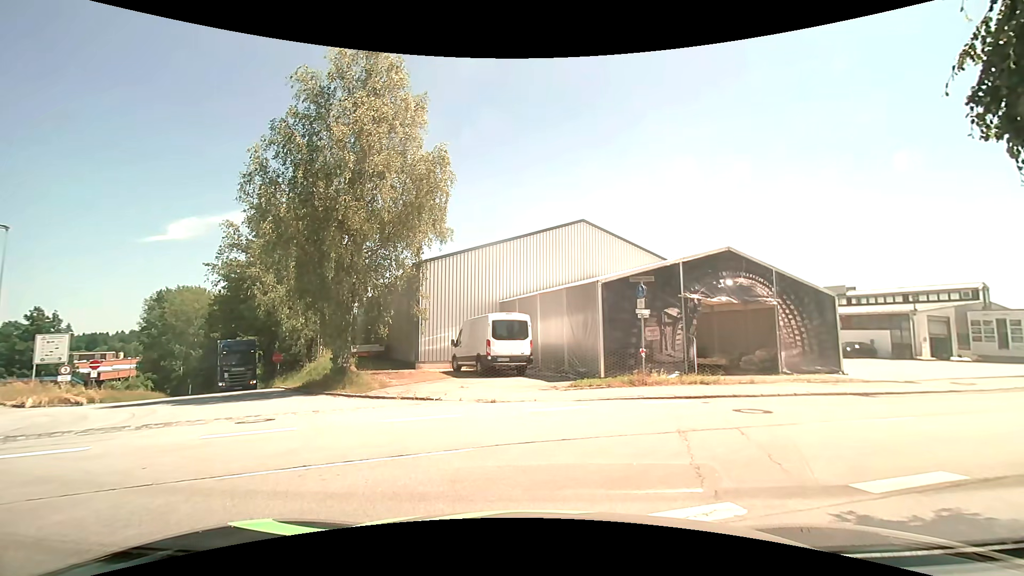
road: residential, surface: asphalt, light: Day
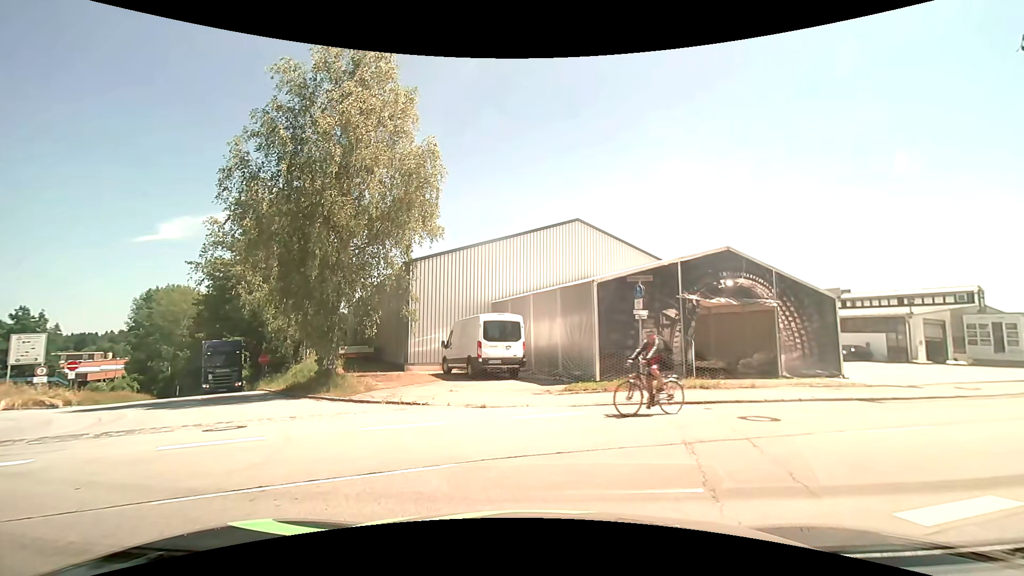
(0.0, +0.7) m; 0°
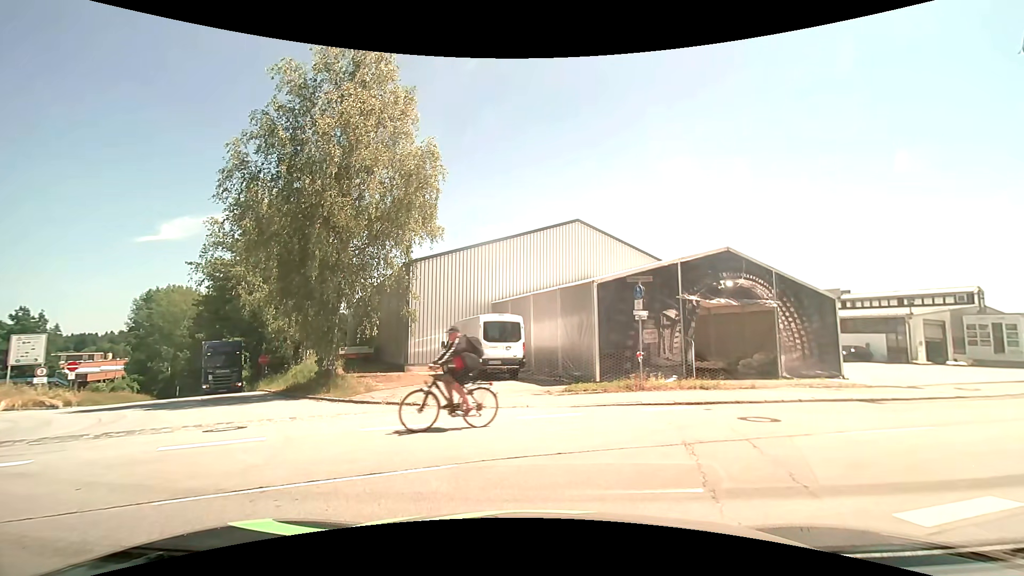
(0.0, 0.0) m; 0°
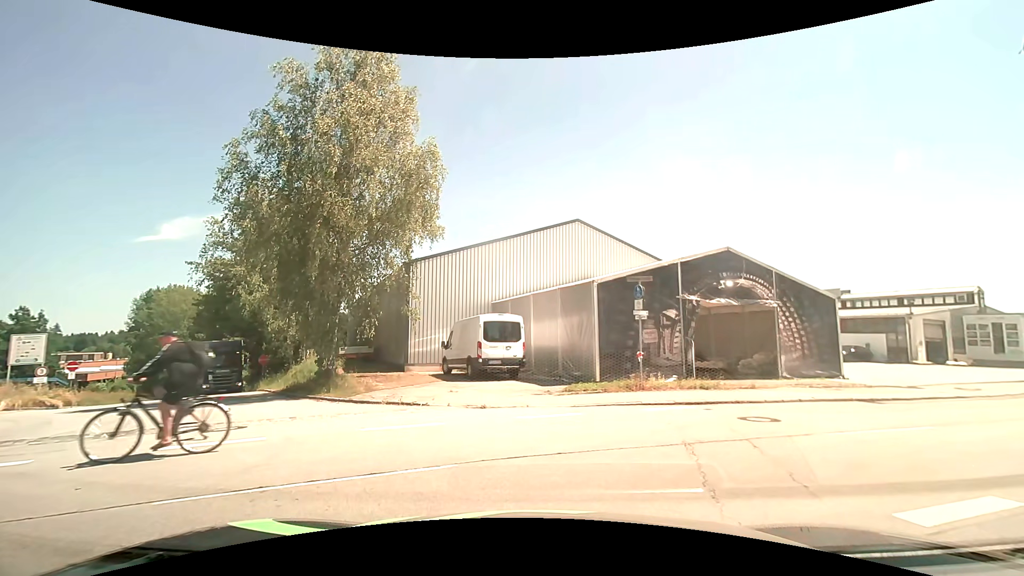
(0.0, 0.0) m; 0°
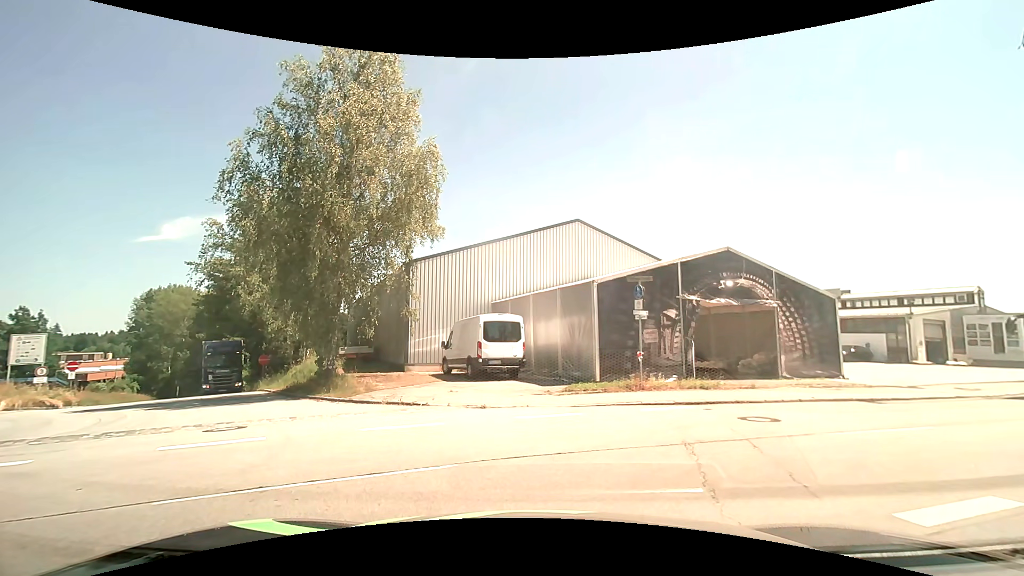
(0.0, 0.0) m; 0°
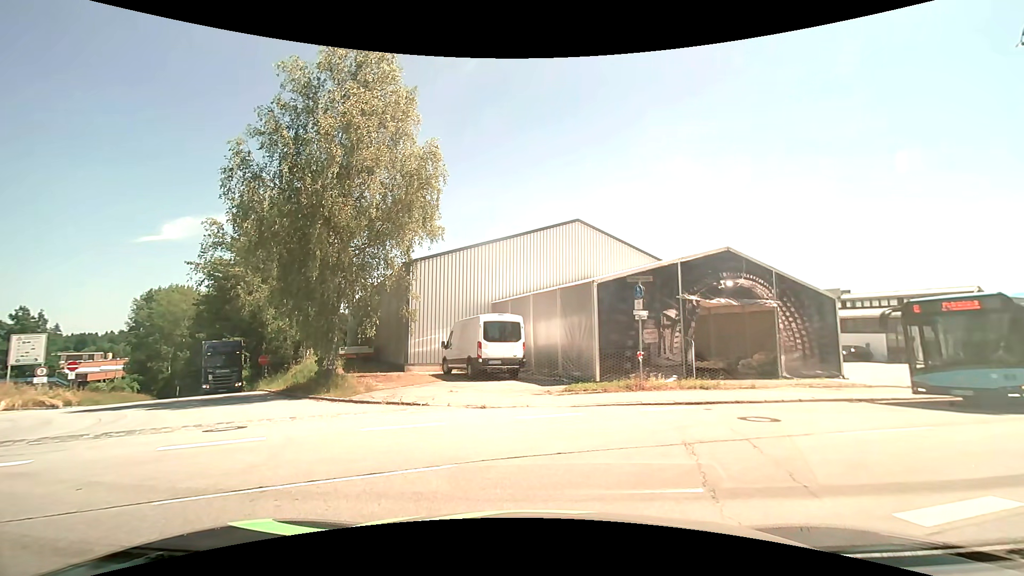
(0.0, 0.0) m; 0°
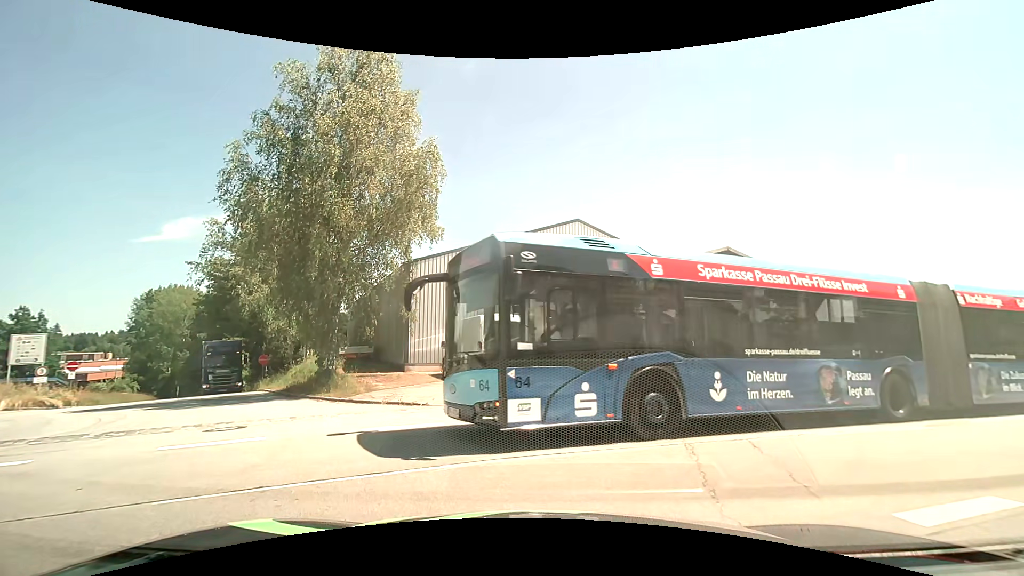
(0.0, 0.0) m; 0°
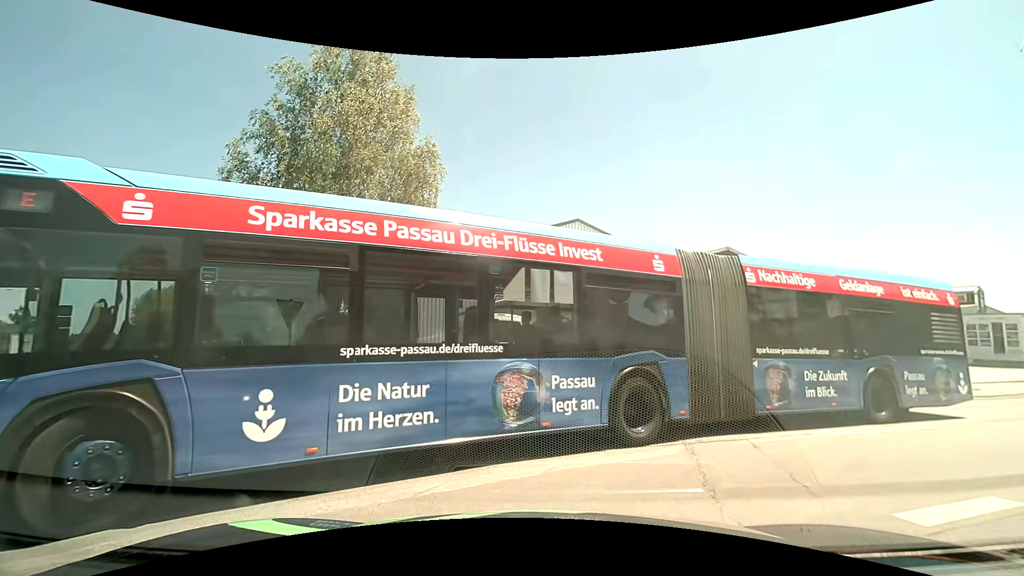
(0.0, 0.0) m; 0°
(+4, +8) (+13, +13) (+23, +17) (+32, +20) (+41, +24) (+50, +28) (+59, +32) (+69, +36) (+78, +40) (+87, +44) m
